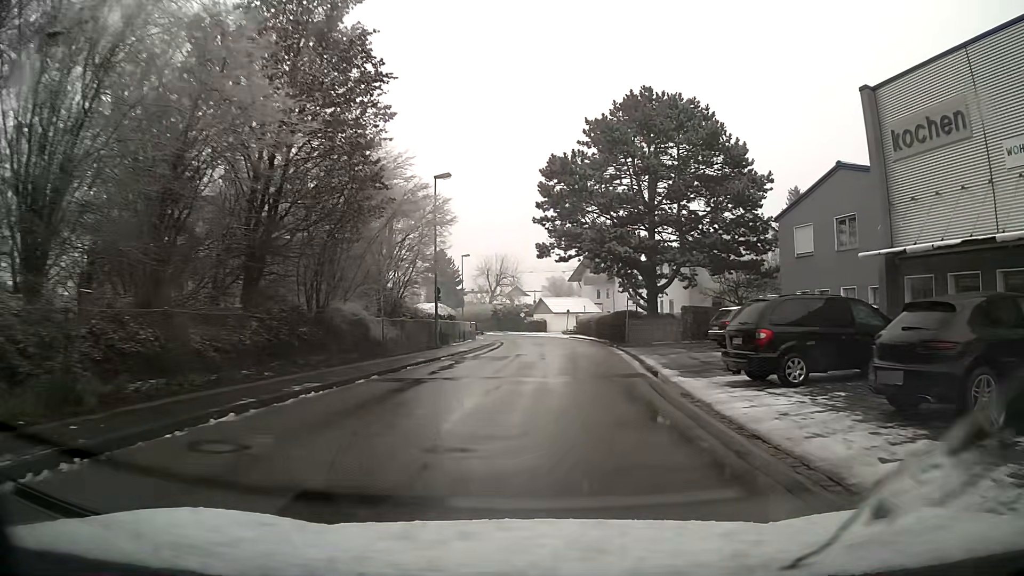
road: unclassified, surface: asphalt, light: Day
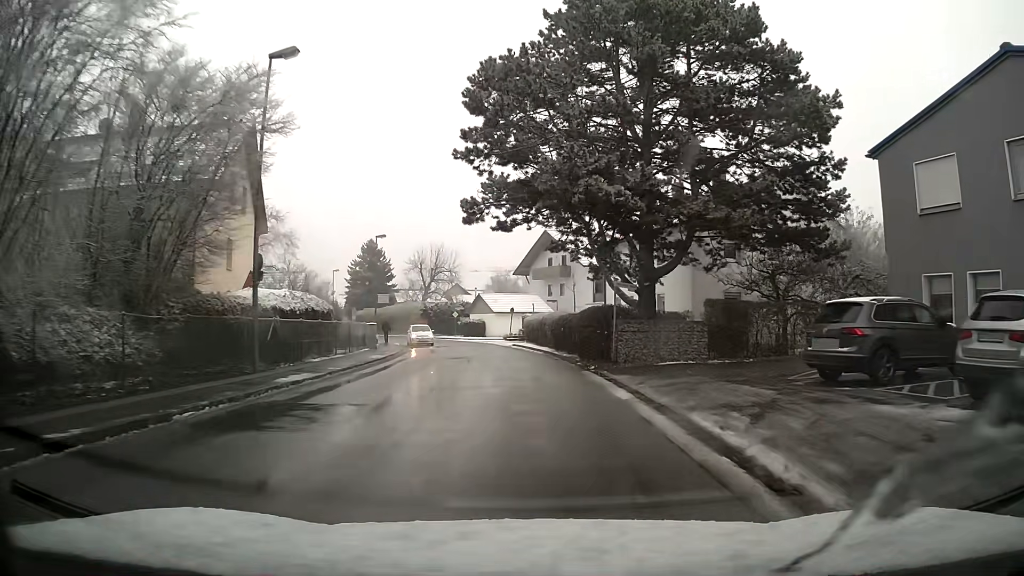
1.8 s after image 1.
(+0.7, +15.5) m; +3°
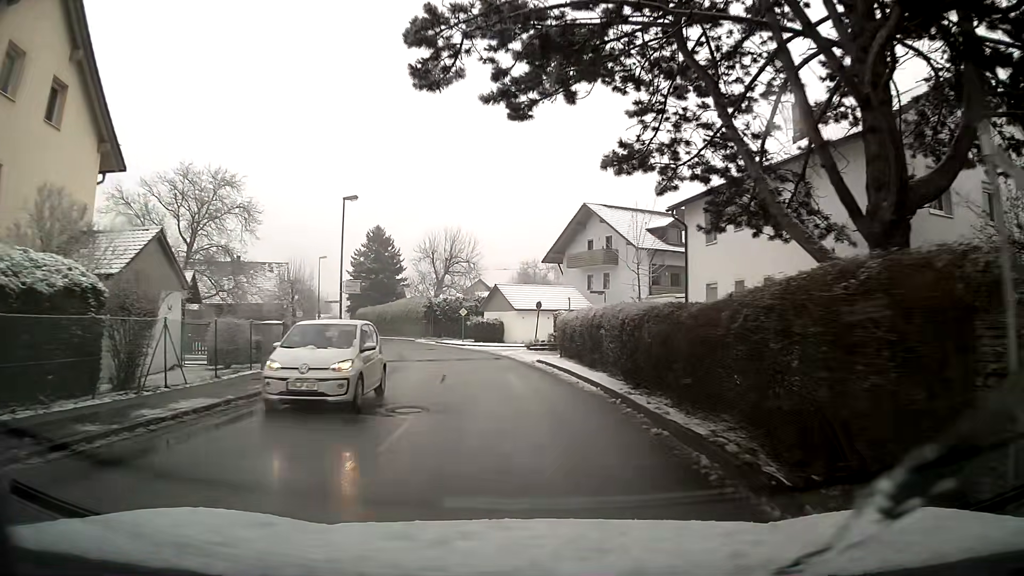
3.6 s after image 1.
(-0.4, +16.4) m; -4°
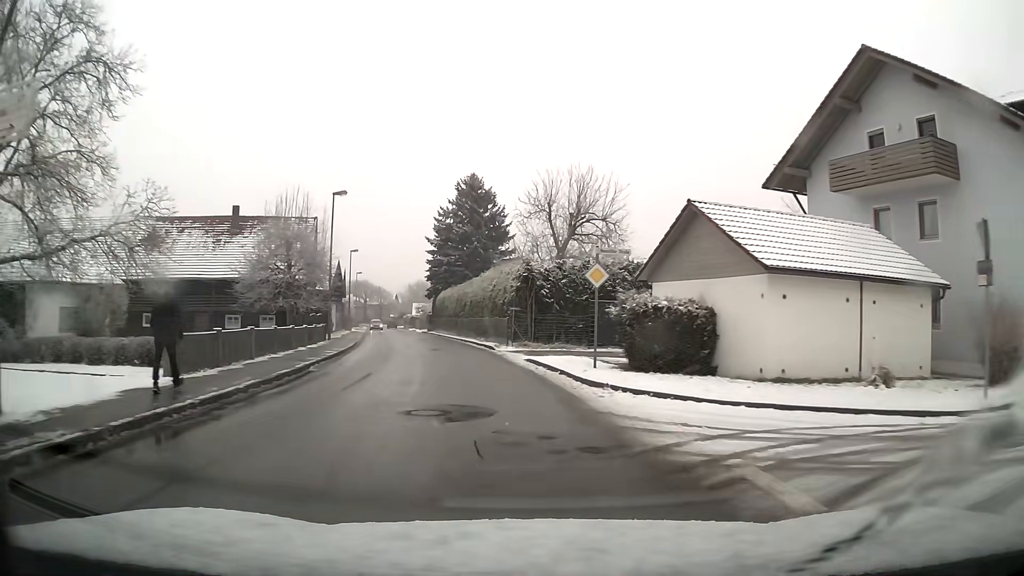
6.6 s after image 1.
(-2.8, +31.3) m; -11°
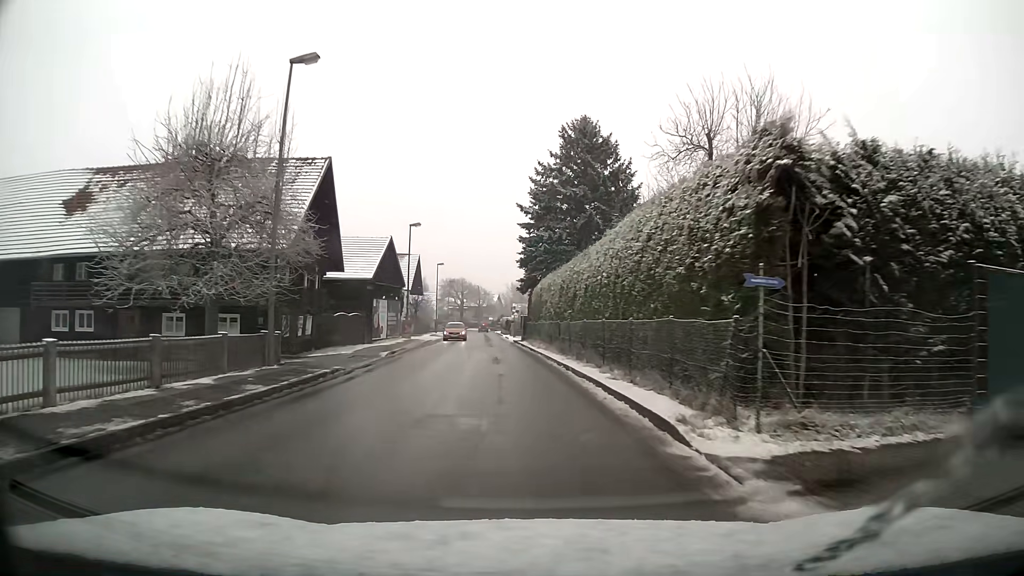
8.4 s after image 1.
(-1.6, +20.9) m; -8°
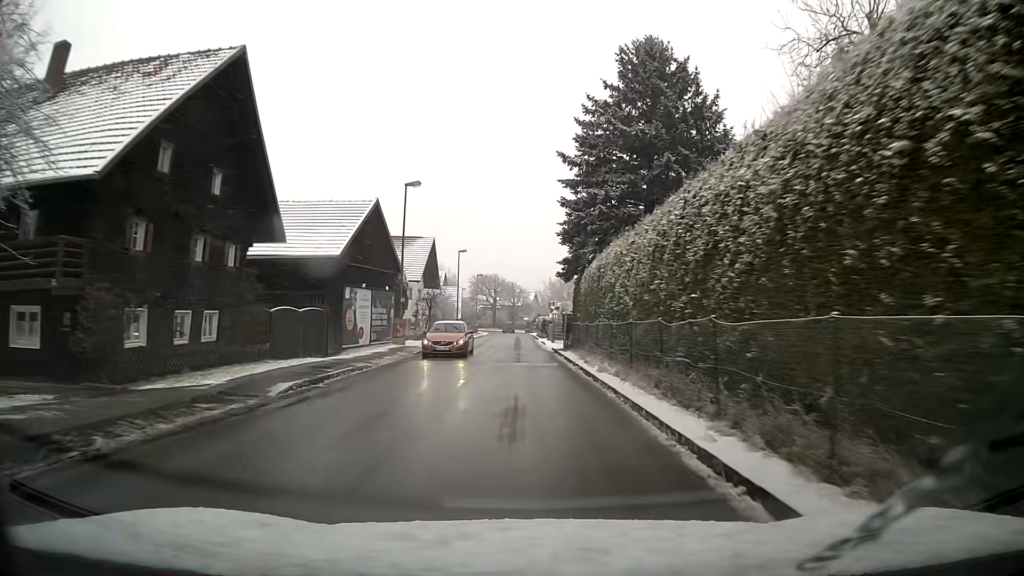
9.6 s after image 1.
(-0.4, +14.4) m; -3°
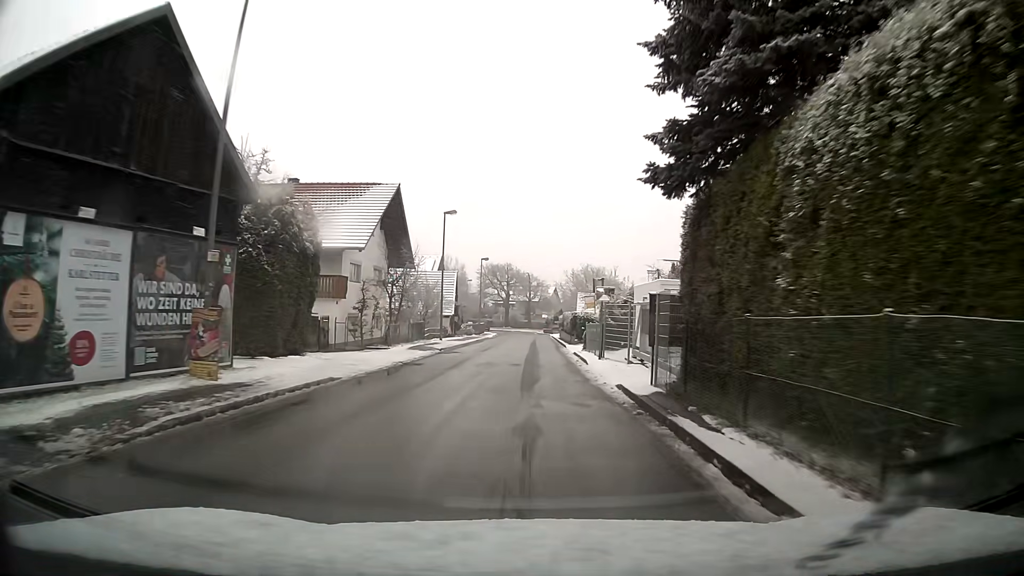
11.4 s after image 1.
(-0.3, +21.9) m; -1°
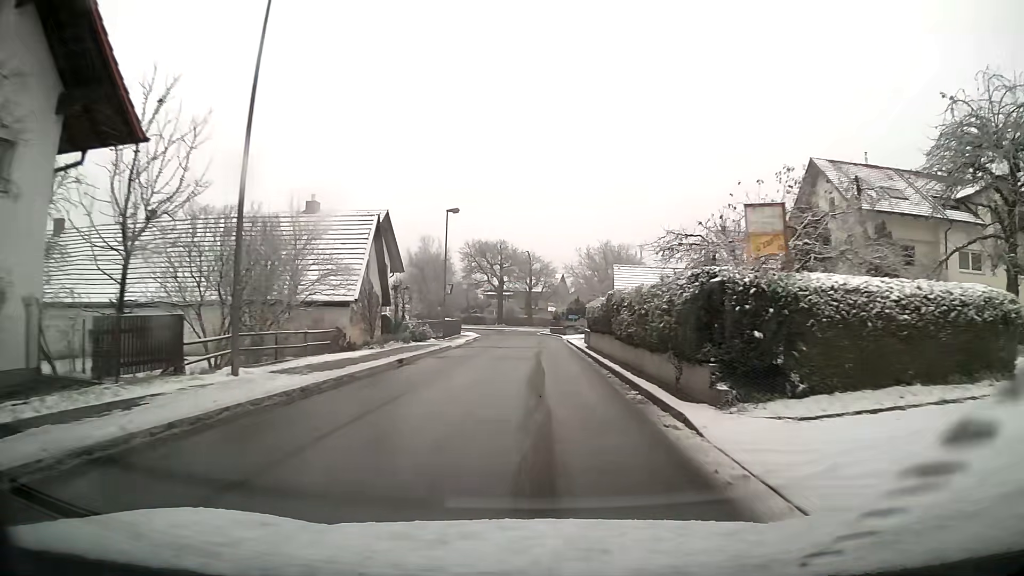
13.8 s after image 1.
(0.0, +29.9) m; 0°
